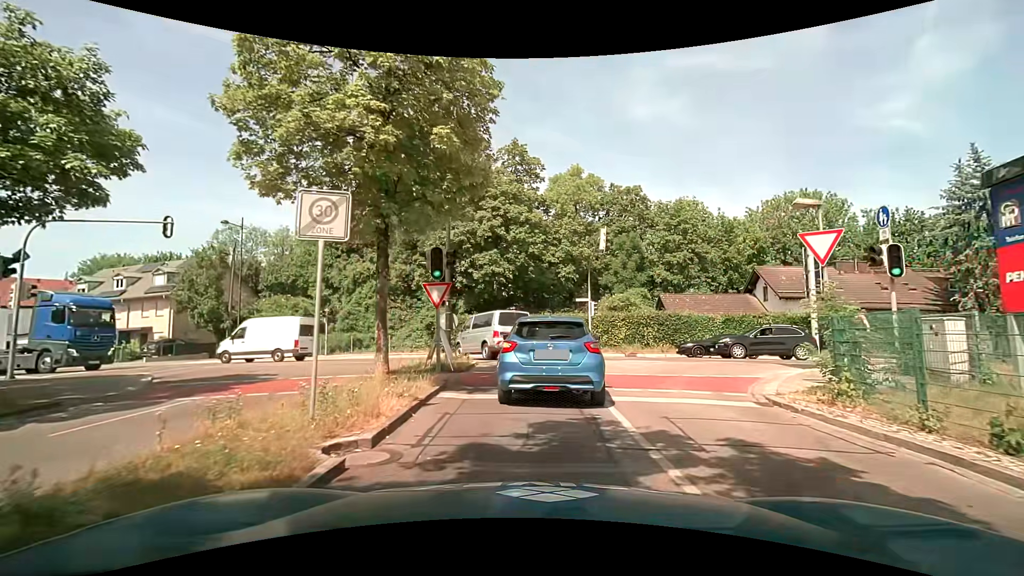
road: residential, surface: asphalt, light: Day
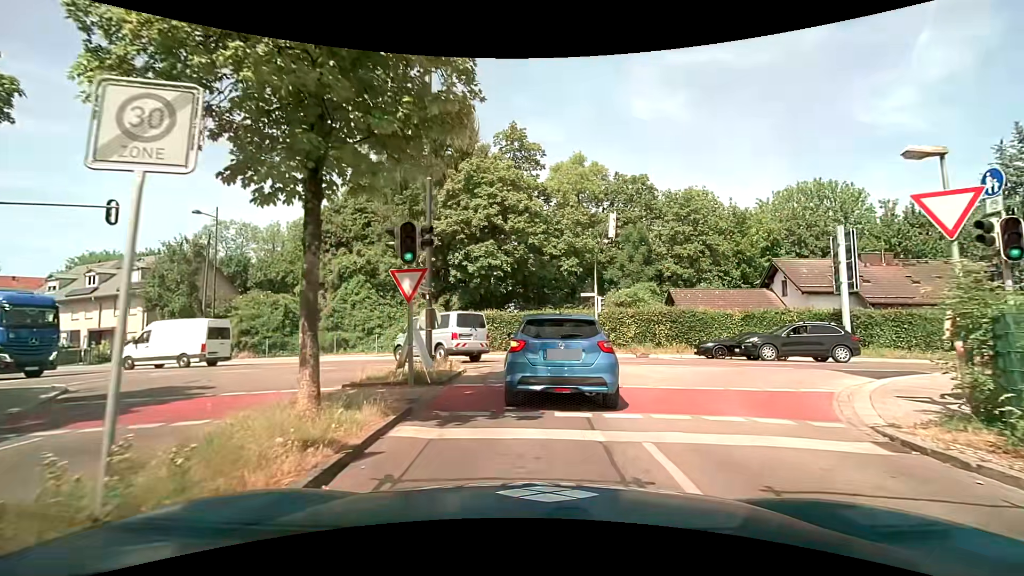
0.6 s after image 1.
(-0.1, +3.1) m; -2°
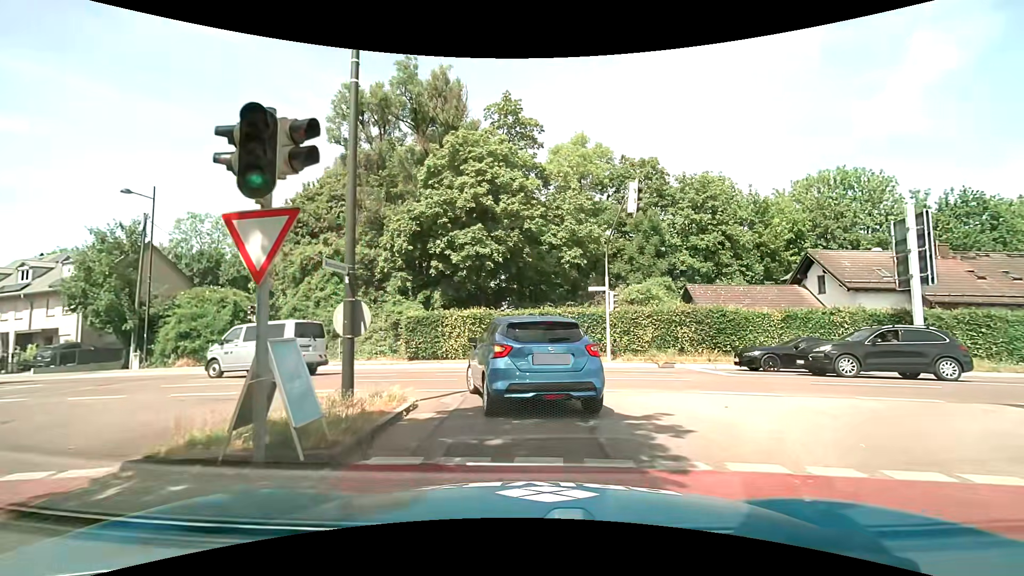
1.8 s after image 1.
(+0.1, +5.5) m; +1°
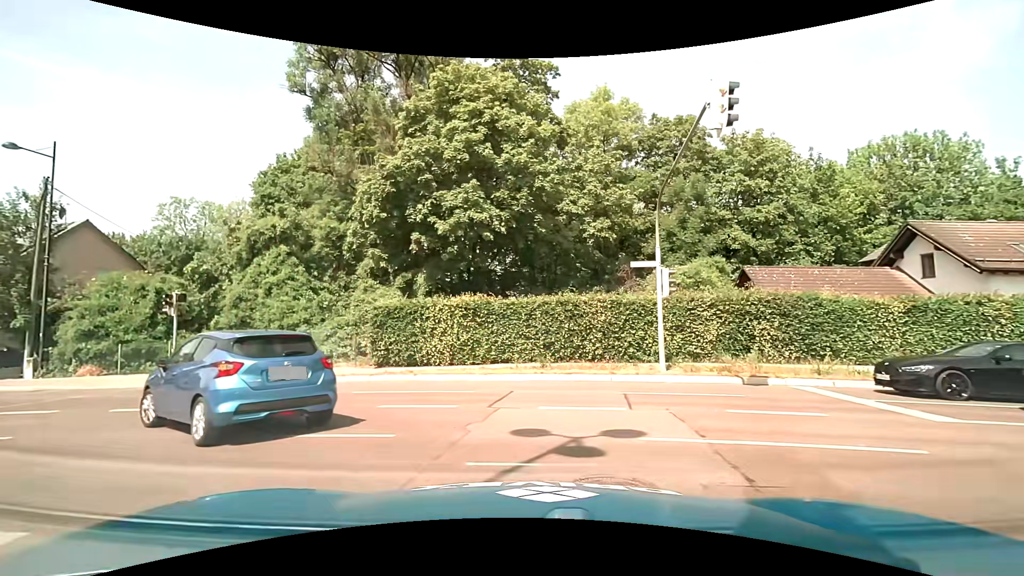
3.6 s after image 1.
(+0.1, +7.5) m; -1°
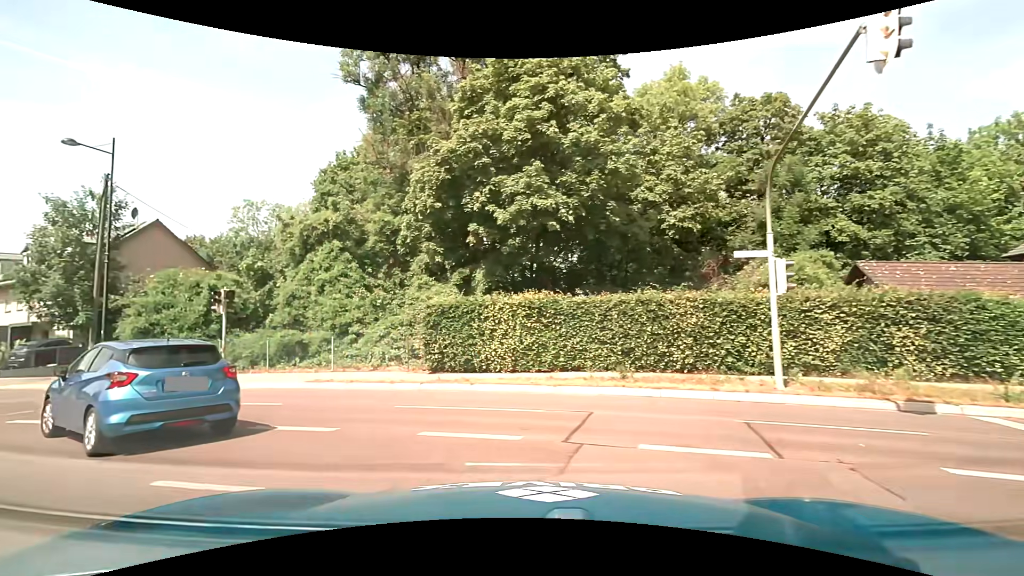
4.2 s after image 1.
(-0.1, +2.5) m; -7°
